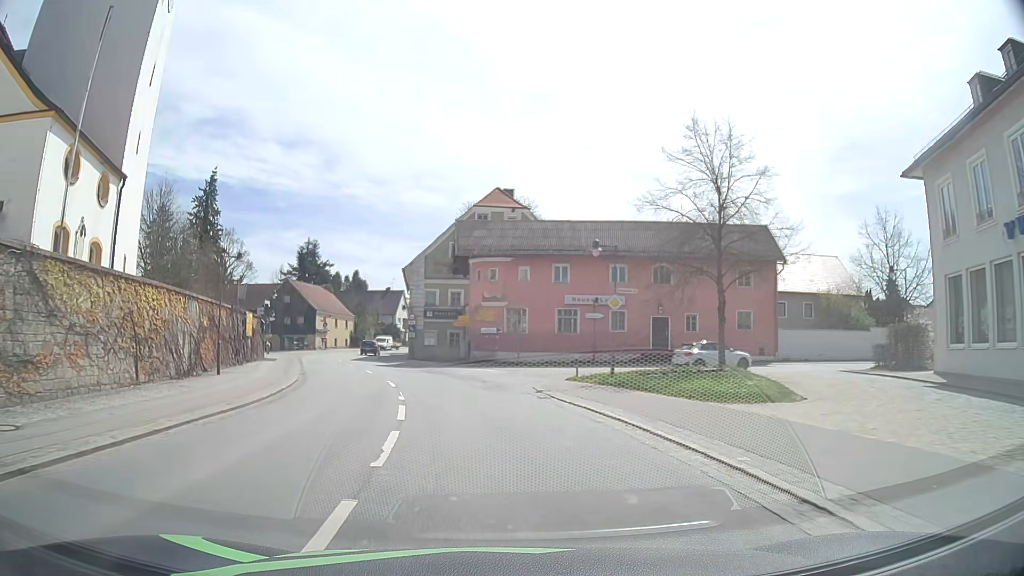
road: primary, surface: asphalt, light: Day
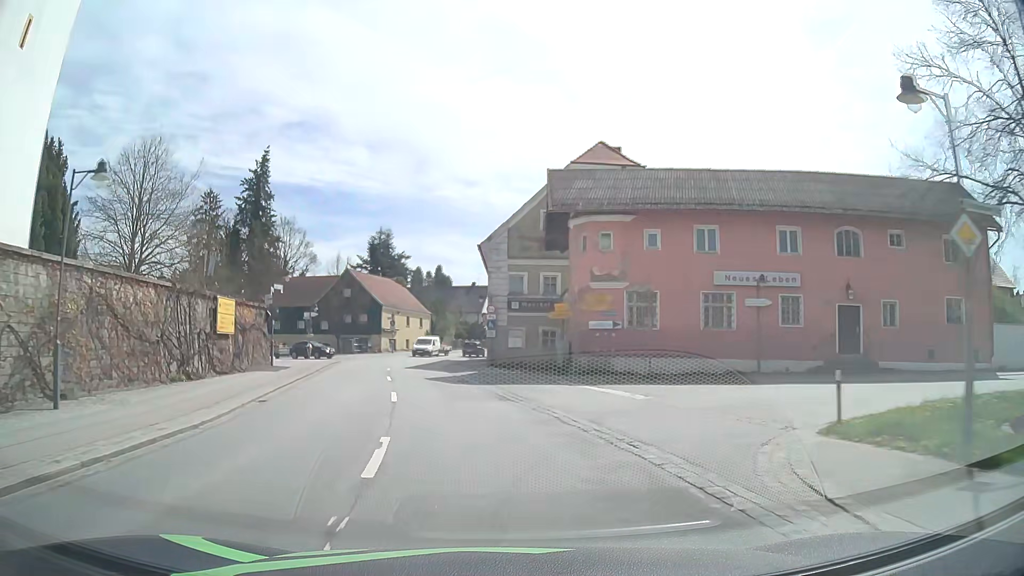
(-0.9, +14.3) m; -8°
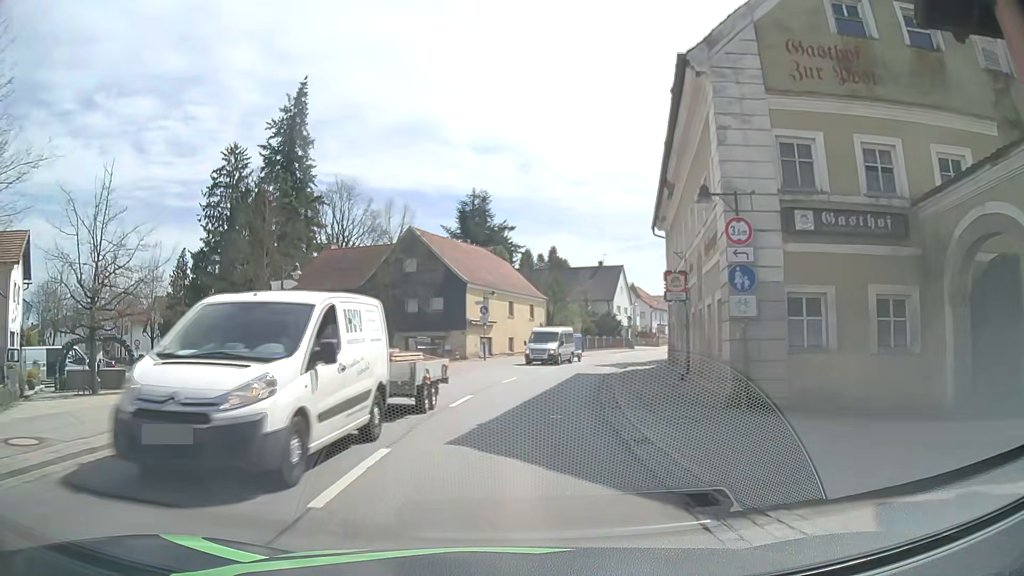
(-3.0, +28.4) m; -9°
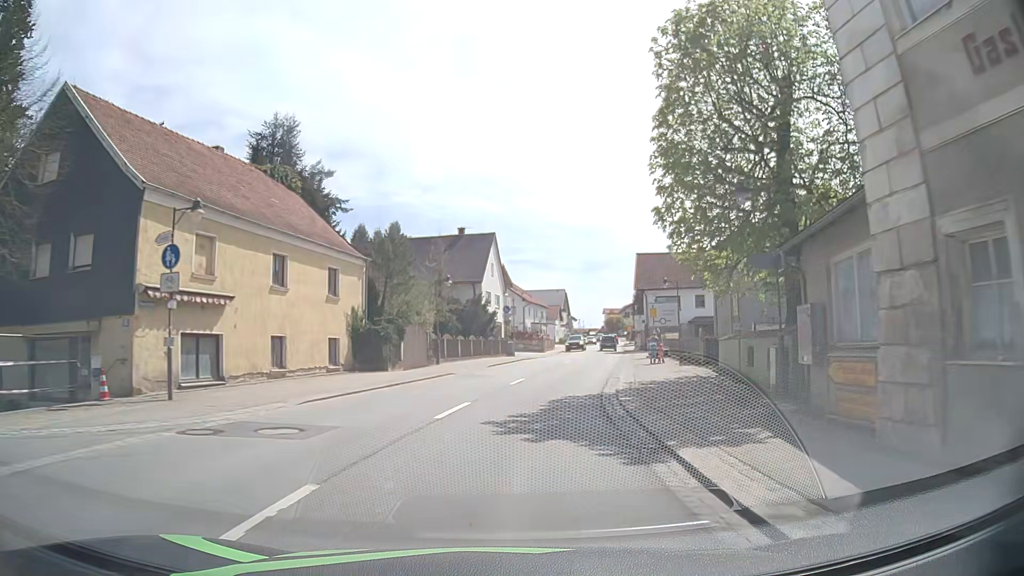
(+2.7, +28.7) m; +13°
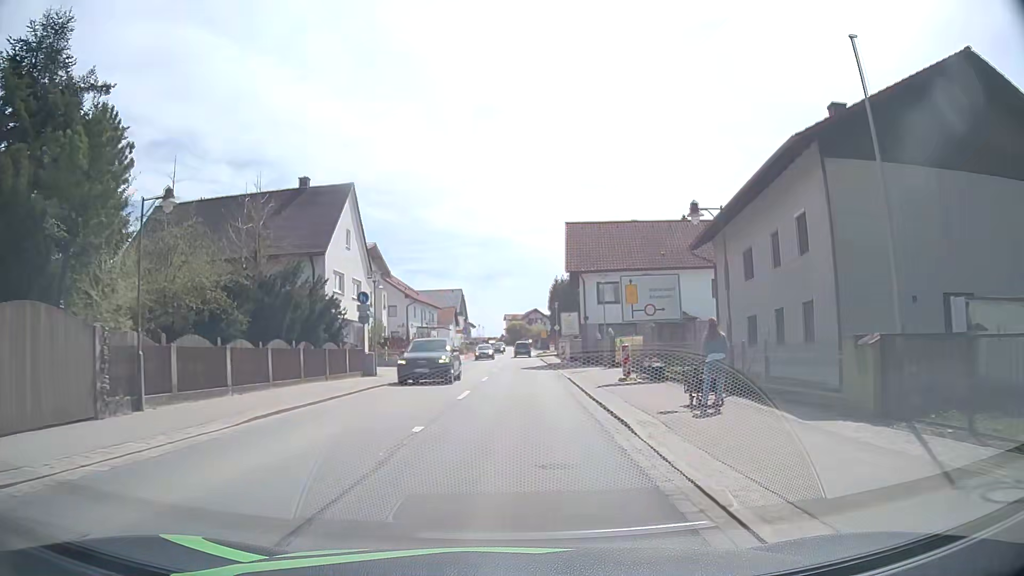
(+1.6, +21.5) m; +8°
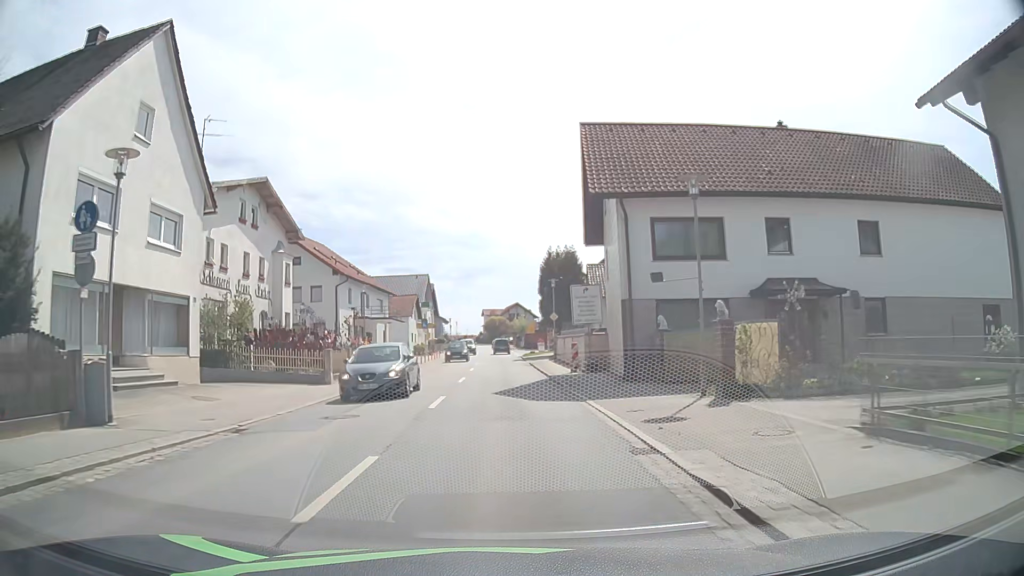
(+0.4, +21.3) m; +1°
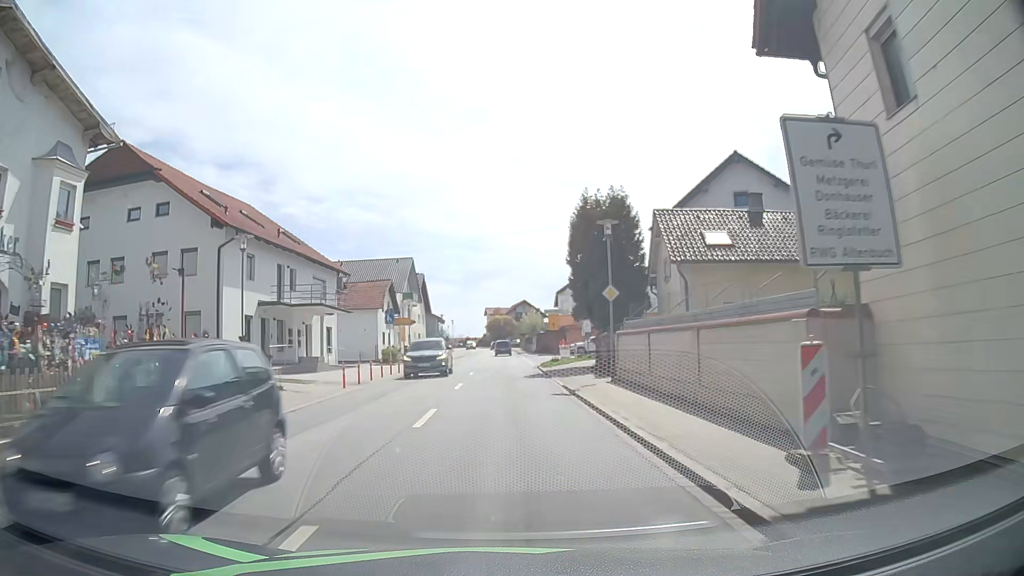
(+0.1, +21.2) m; 0°
